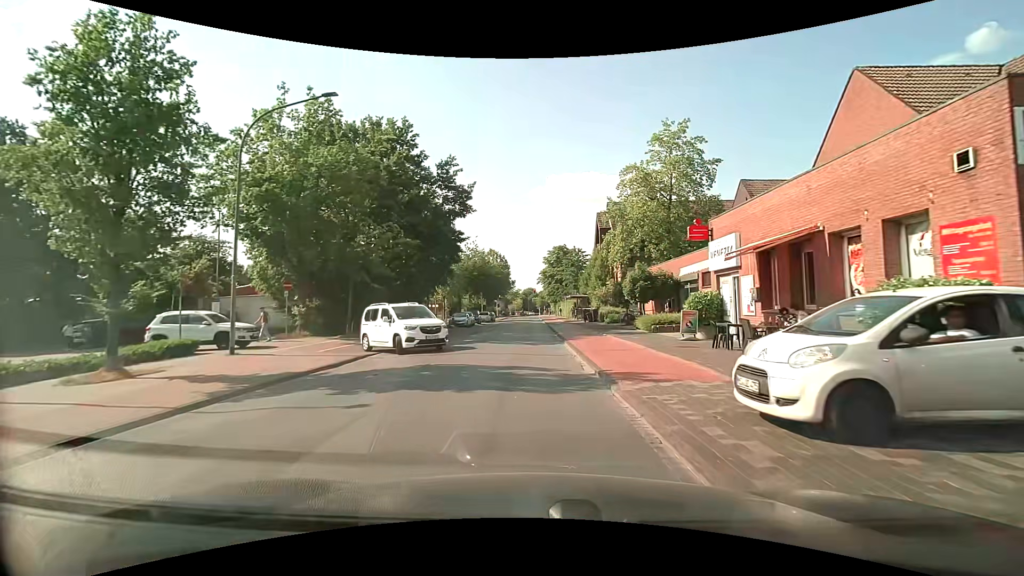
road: tertiary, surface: asphalt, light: Day
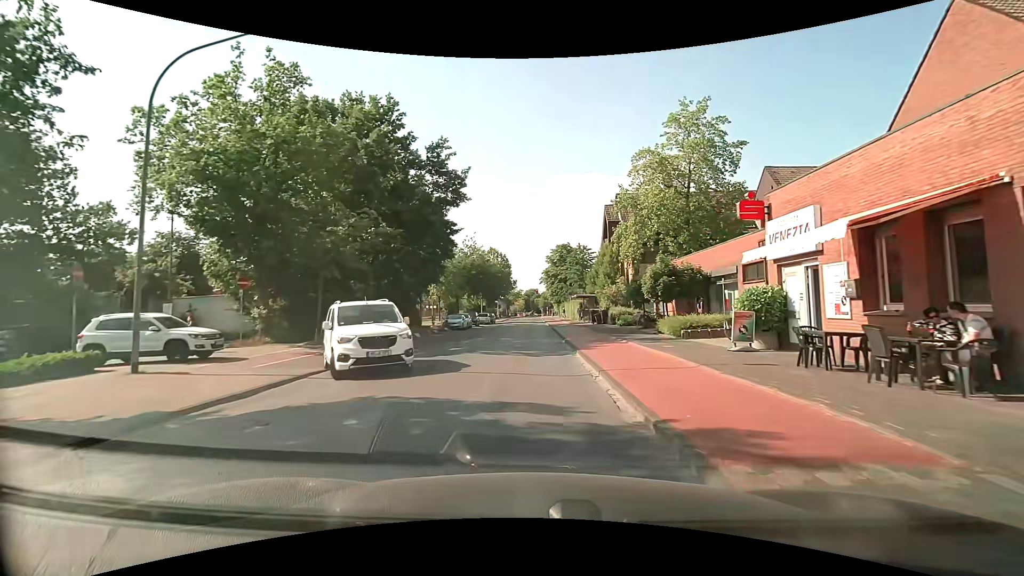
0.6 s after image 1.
(0.0, +4.6) m; 0°
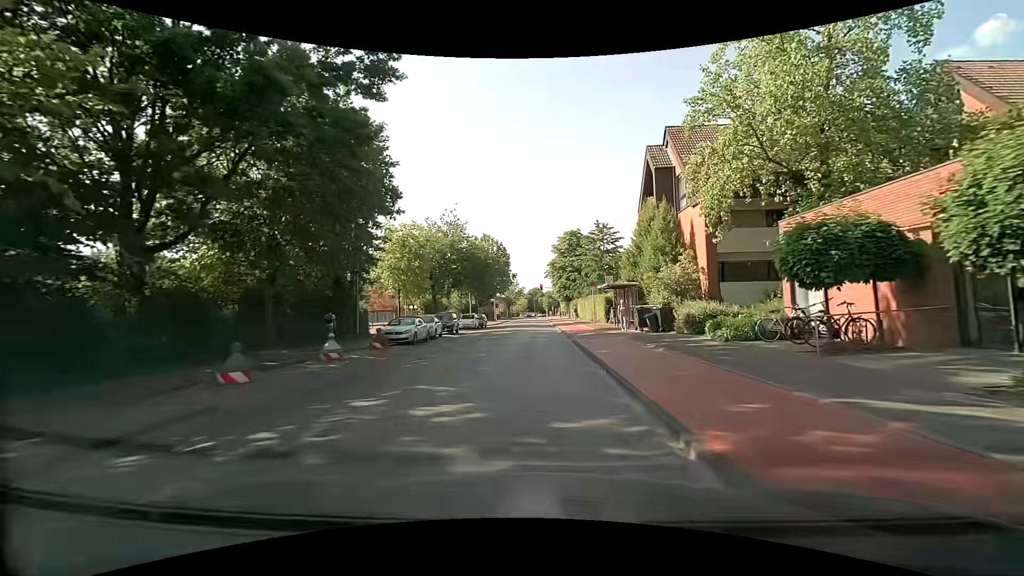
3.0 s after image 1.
(-0.1, +18.3) m; 0°
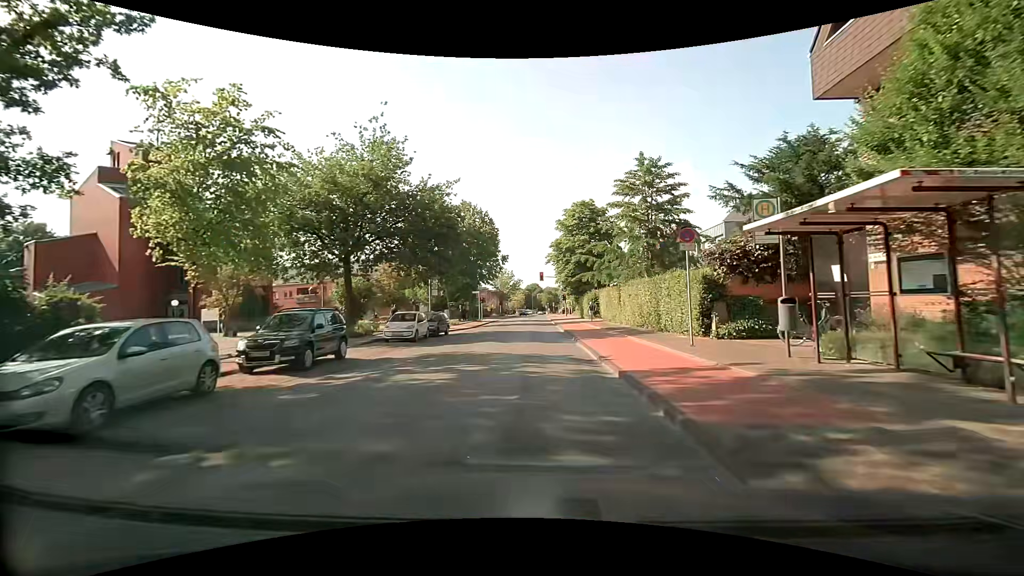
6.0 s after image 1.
(0.0, +23.4) m; 0°
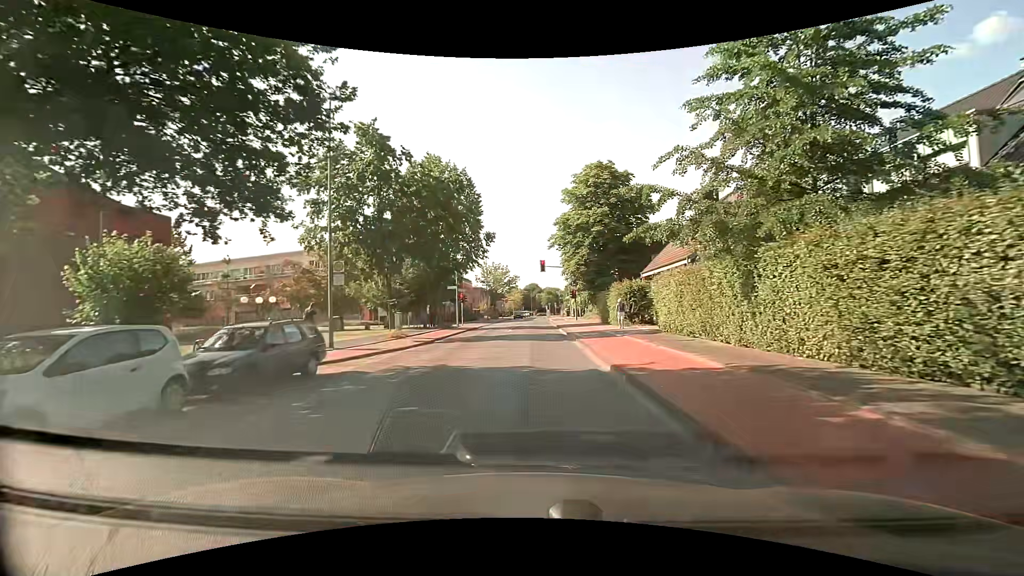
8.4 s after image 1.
(0.0, +19.1) m; 0°
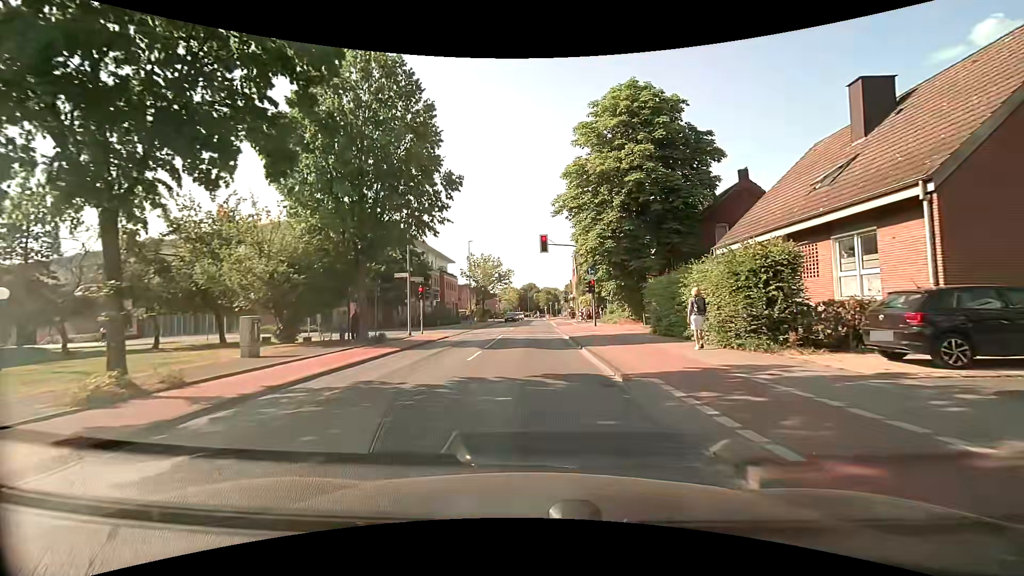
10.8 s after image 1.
(+0.1, +18.3) m; +1°
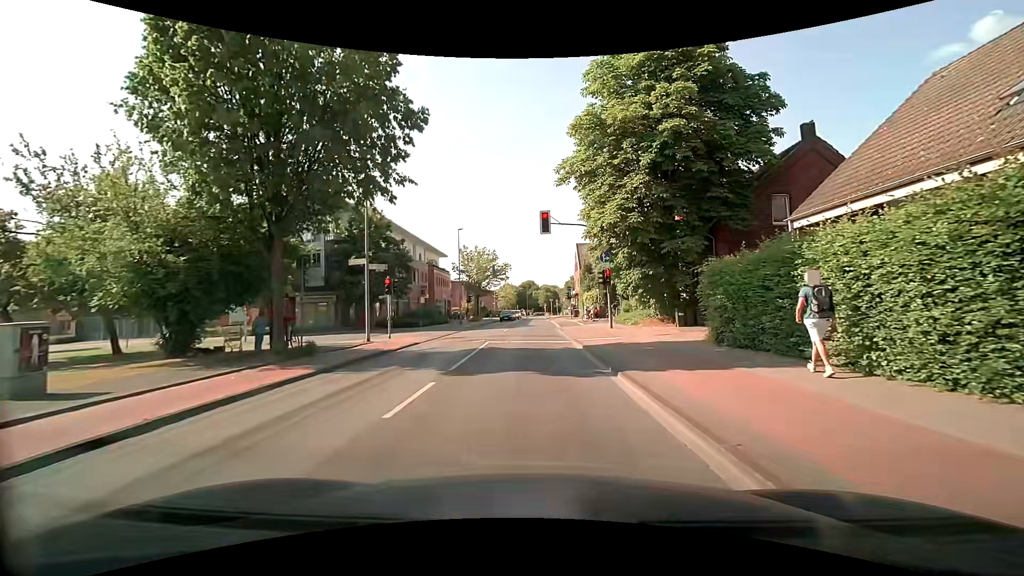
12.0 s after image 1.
(-0.1, +7.6) m; 0°
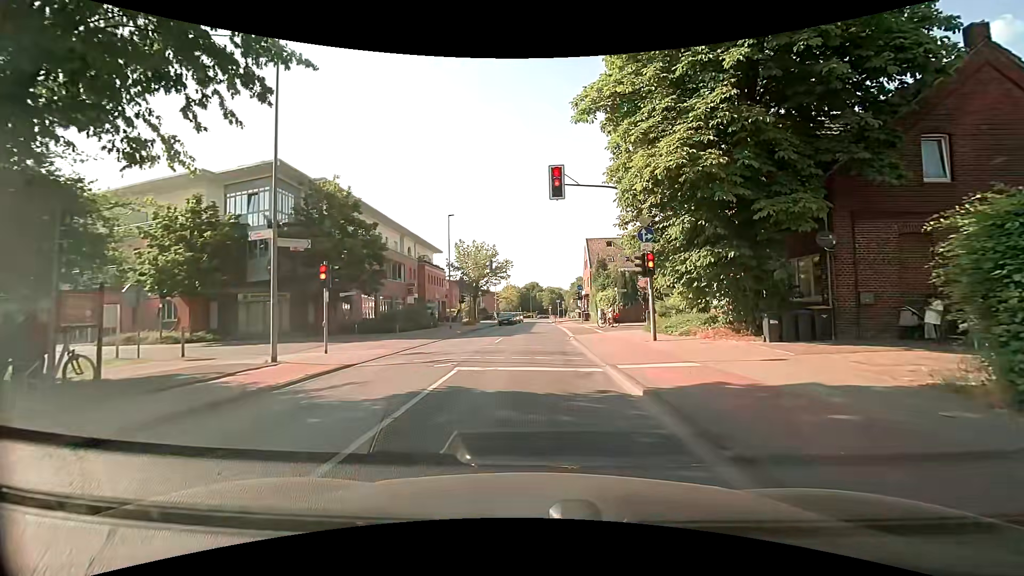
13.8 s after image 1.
(-0.1, +8.8) m; -2°
(0, +10) (0, +20) (0, +30) (+1, +40) (+1, +50) (+1, +60) (+2, +70) (+2, +80) (+2, +90) (+2, +100) m
